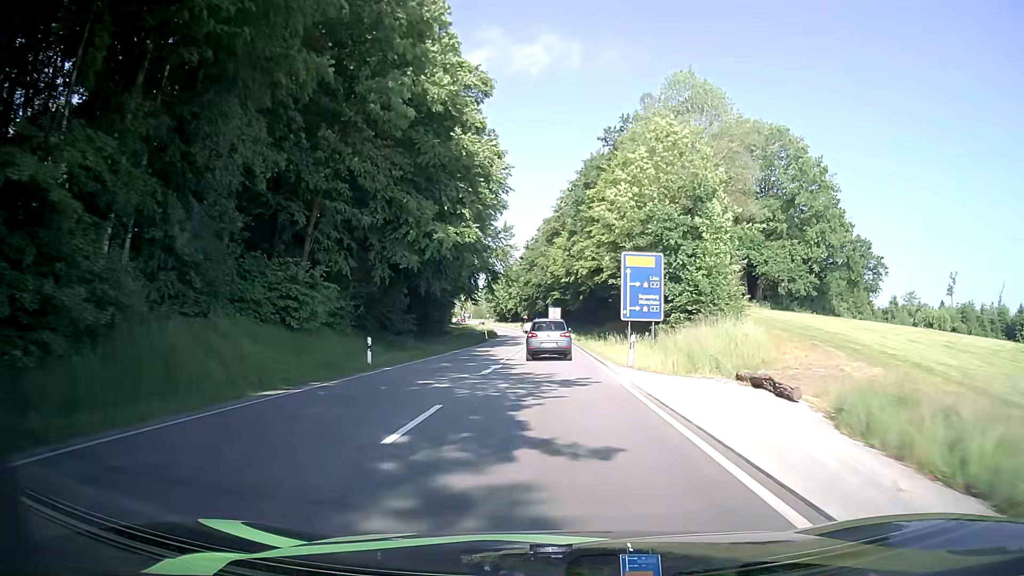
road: primary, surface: asphalt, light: Day
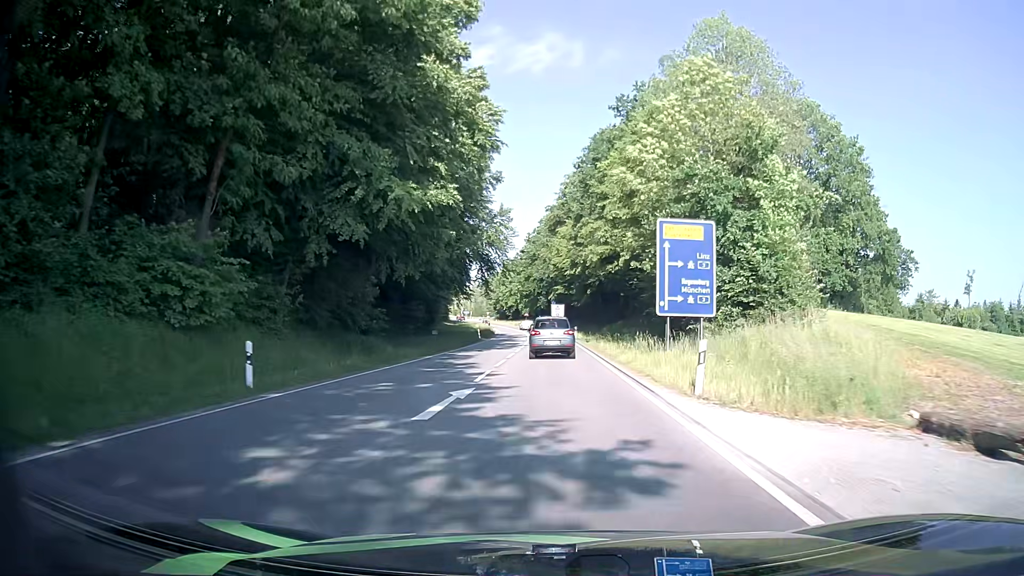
(+0.1, +10.0) m; +1°
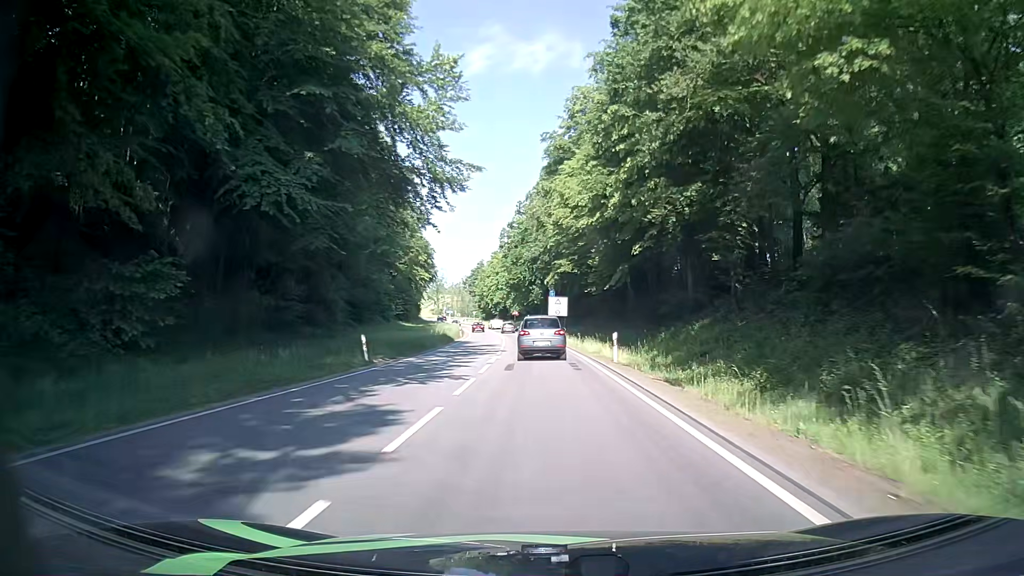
(-0.1, +39.1) m; 0°
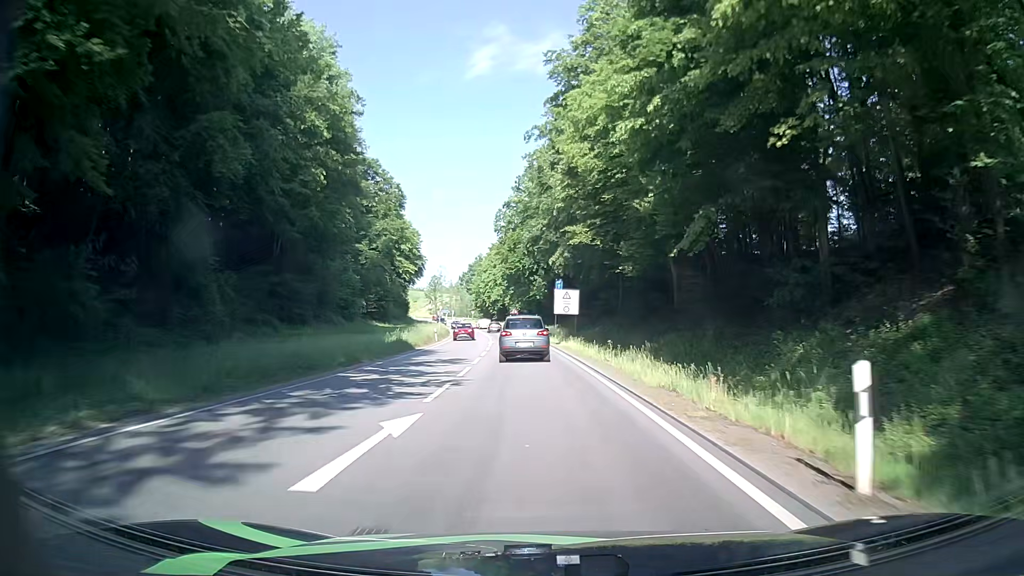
(-0.2, +19.2) m; -1°
